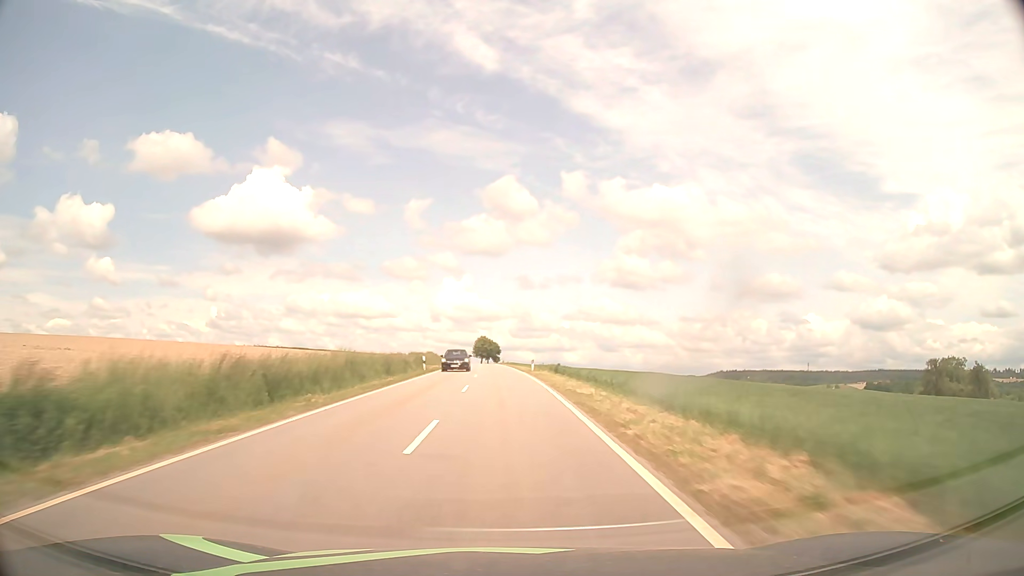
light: Day
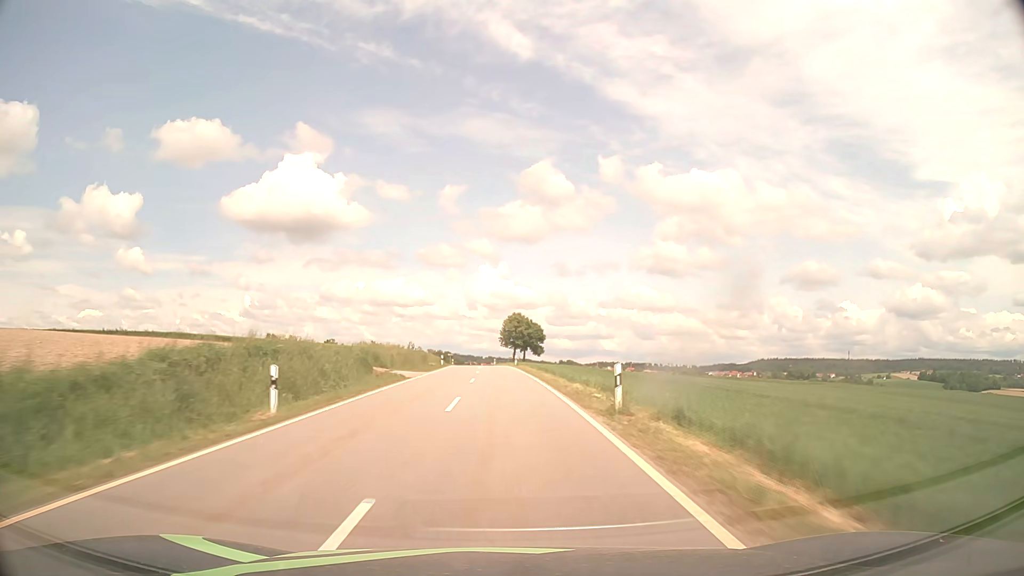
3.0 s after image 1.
(-2.0, +79.5) m; -3°
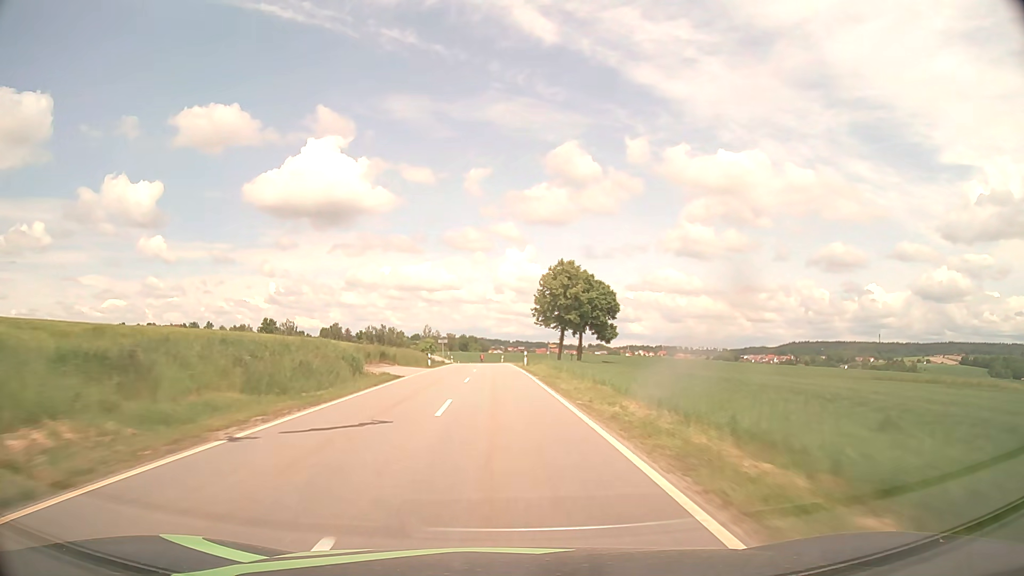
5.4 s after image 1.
(-1.1, +61.9) m; -2°
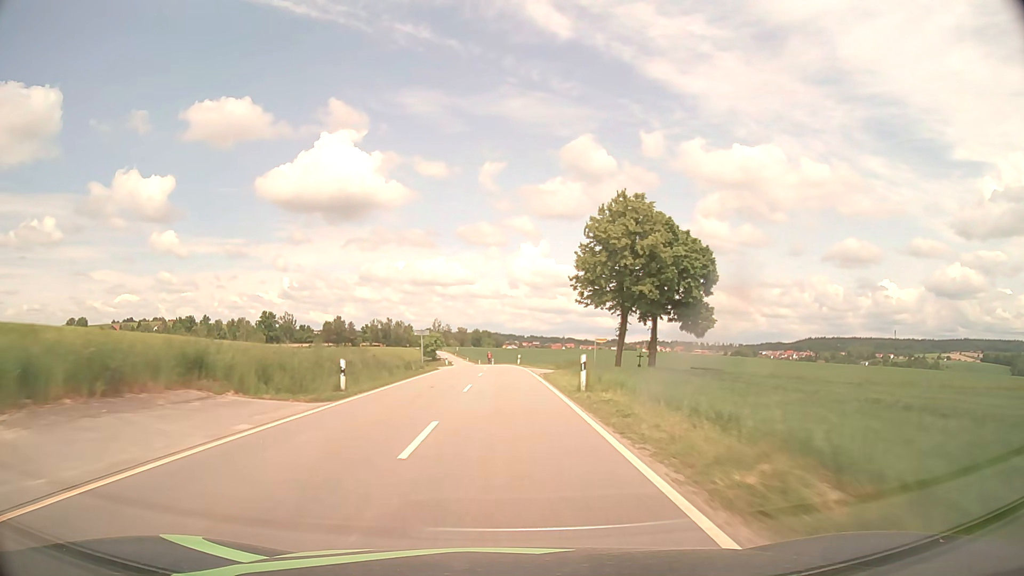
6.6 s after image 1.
(-0.4, +29.0) m; -1°
(0, +10) (0, +20) (0, +30) (0, +40) (-1, +50) (-1, +60) (-2, +70) (-3, +80) (-4, +90) (-5, +100) m
